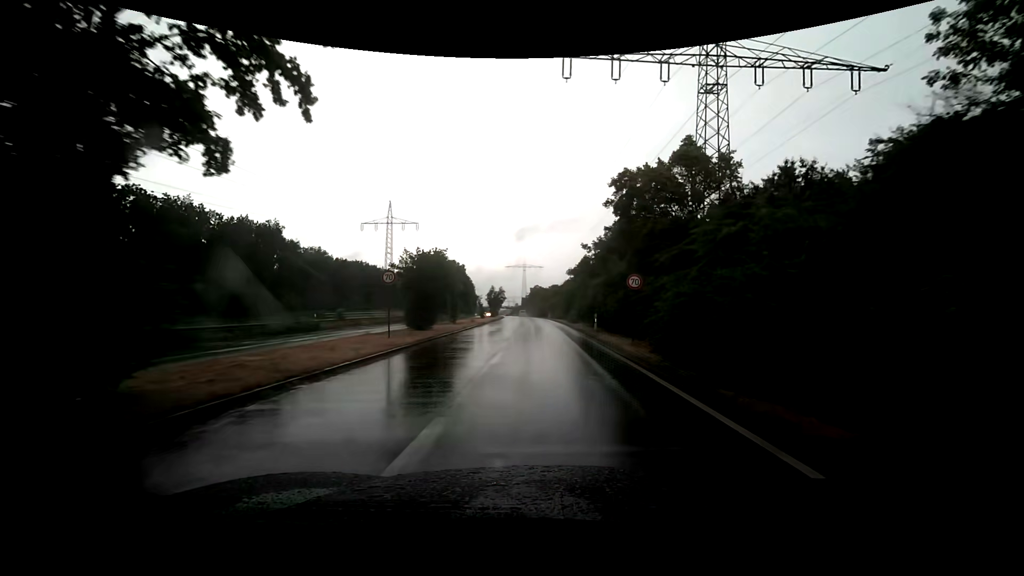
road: primary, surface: asphalt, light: Day
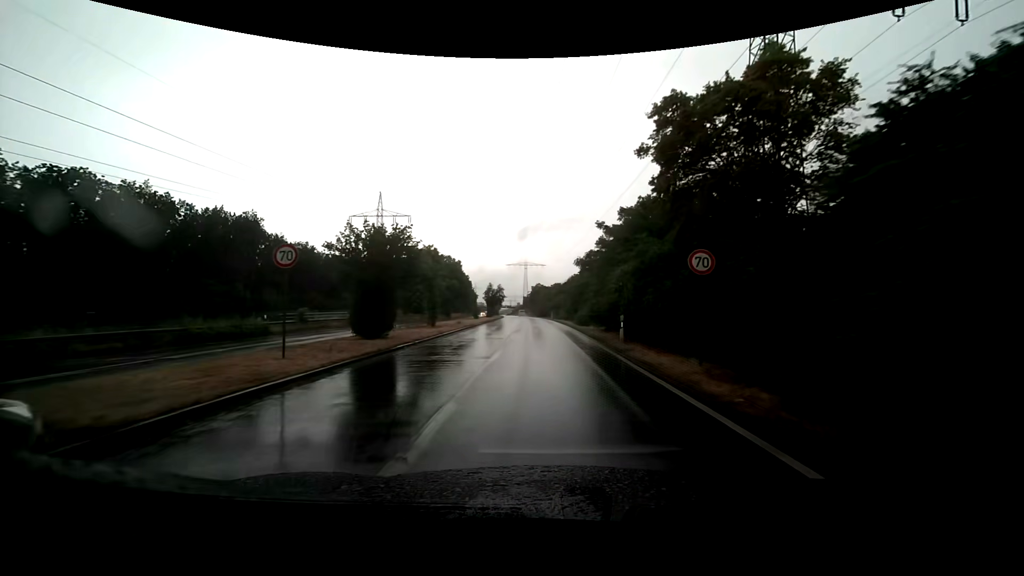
(+0.1, +8.3) m; +1°
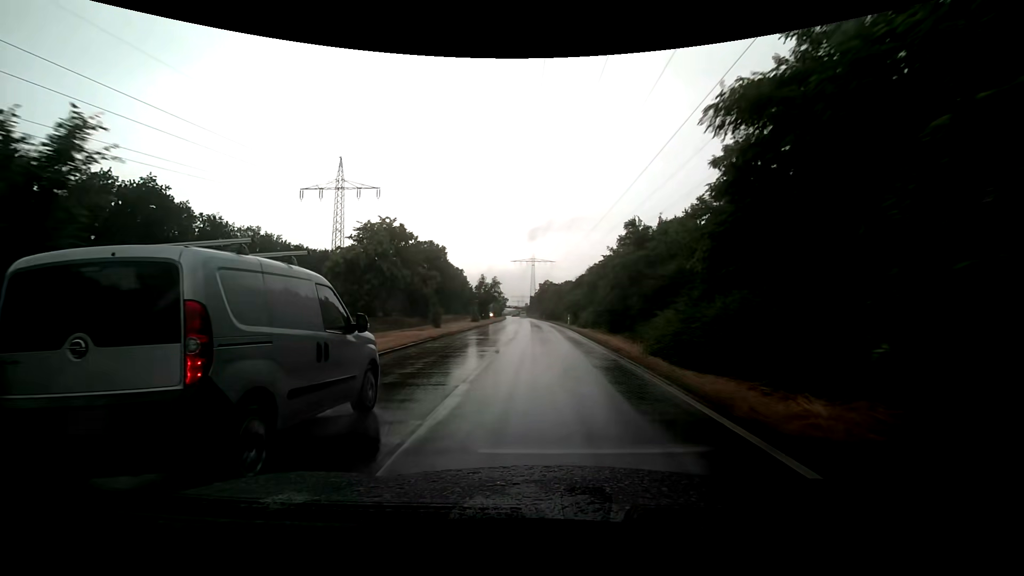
(-0.4, +25.6) m; -1°
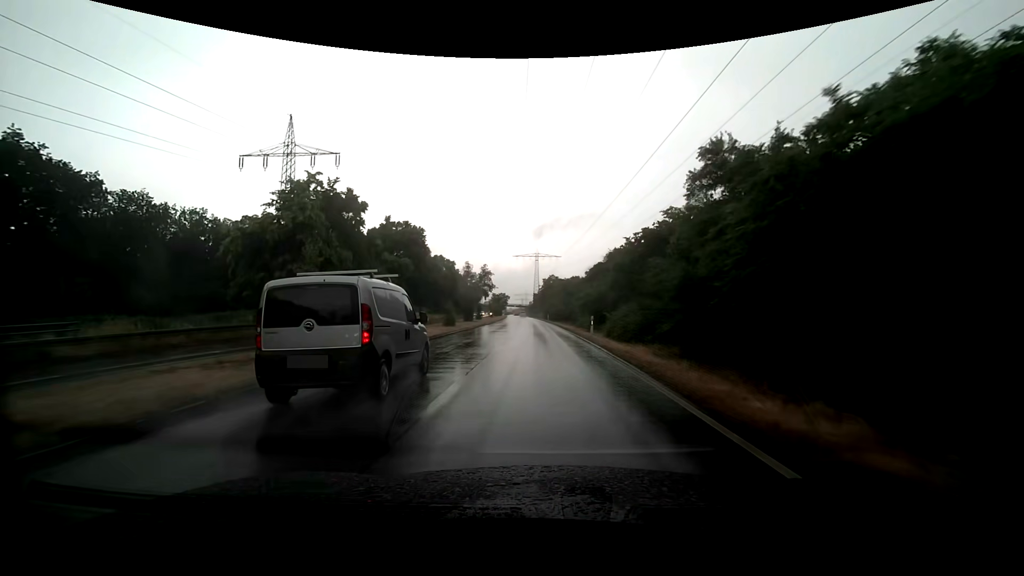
(-0.1, +17.8) m; 0°
(0, +10) (0, +20) (0, +30) (0, +40) (-1, +50) (-1, +60) (-2, +70) (-2, +80) (-2, +90) (-3, +100) m
